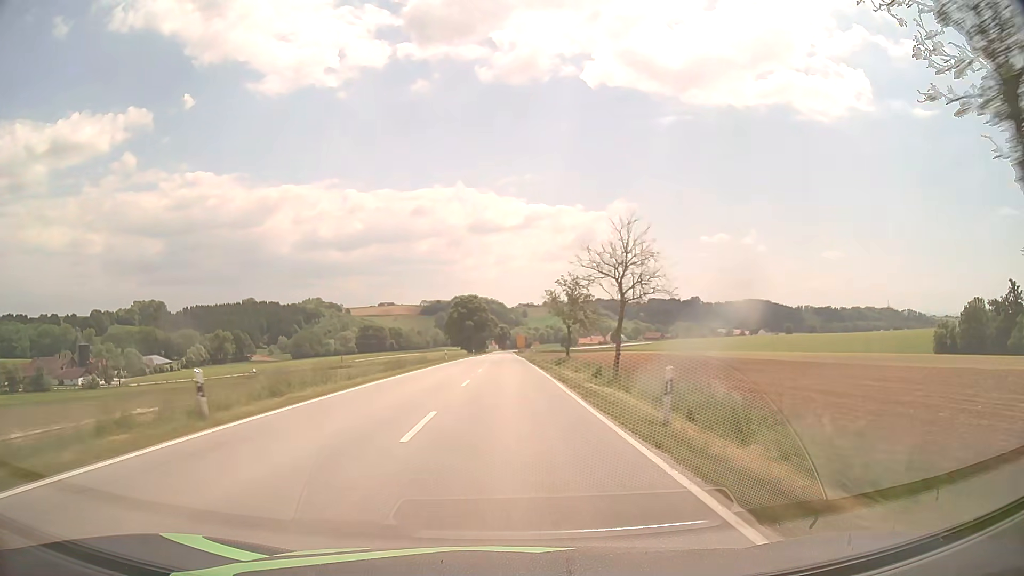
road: secondary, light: Day
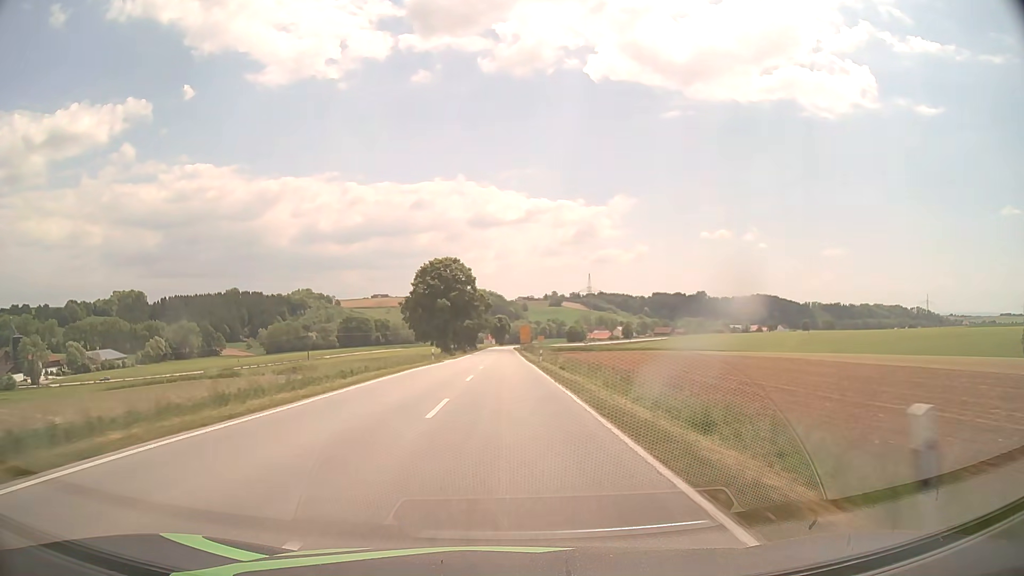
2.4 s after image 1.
(+0.2, +56.9) m; 0°
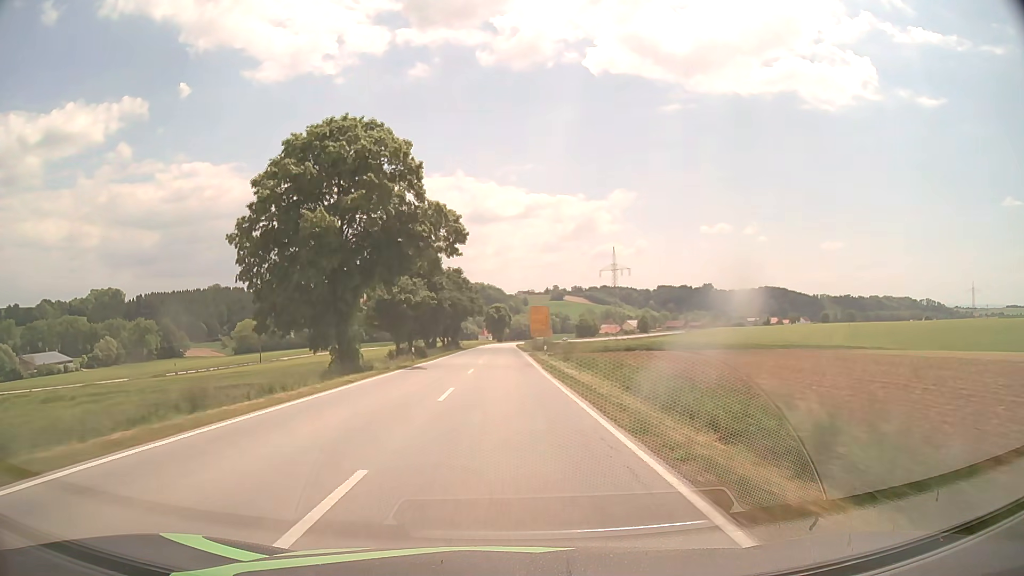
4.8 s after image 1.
(0.0, +57.0) m; 0°
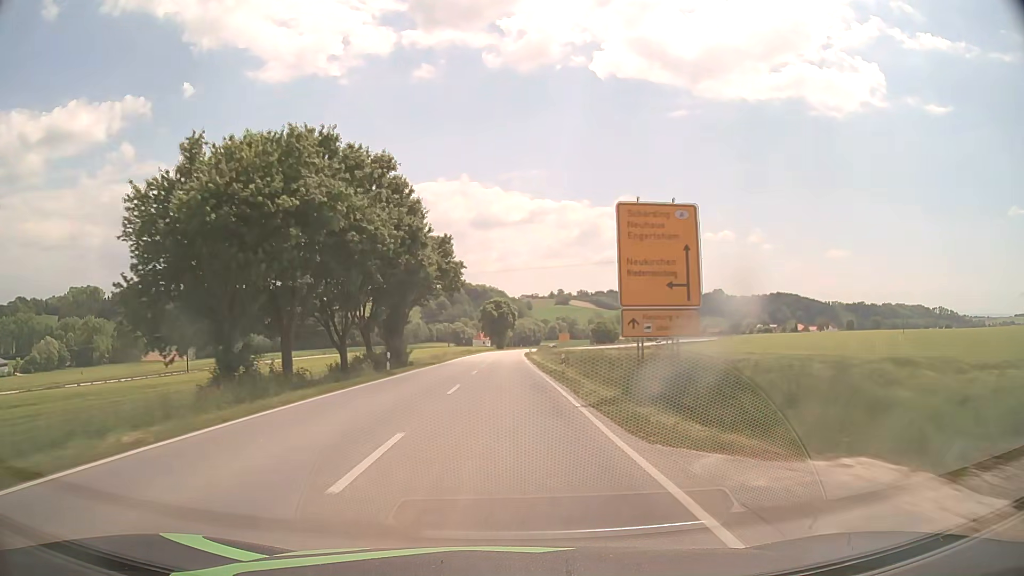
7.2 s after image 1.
(-0.1, +56.8) m; 0°
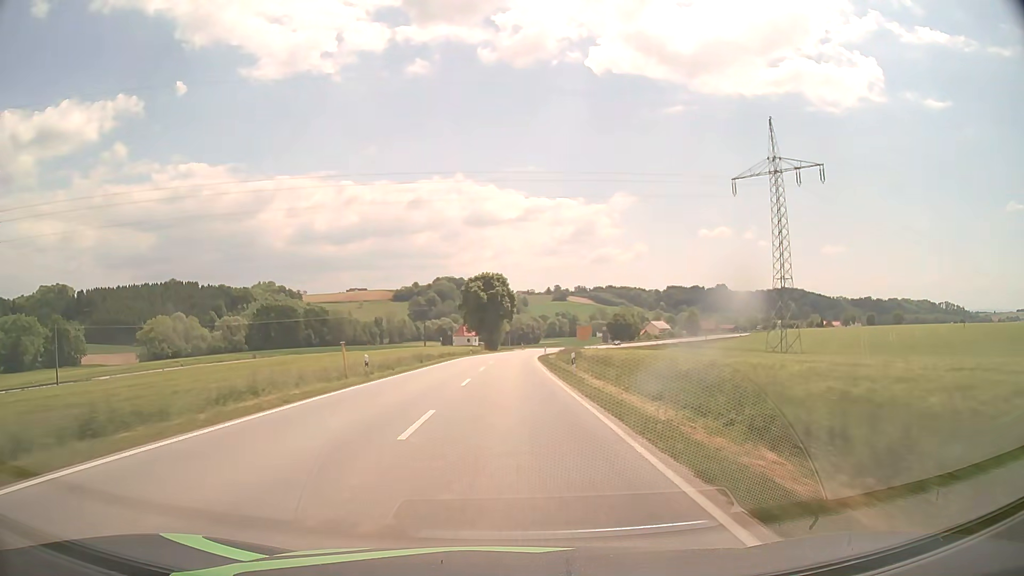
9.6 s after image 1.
(+0.1, +56.7) m; 0°
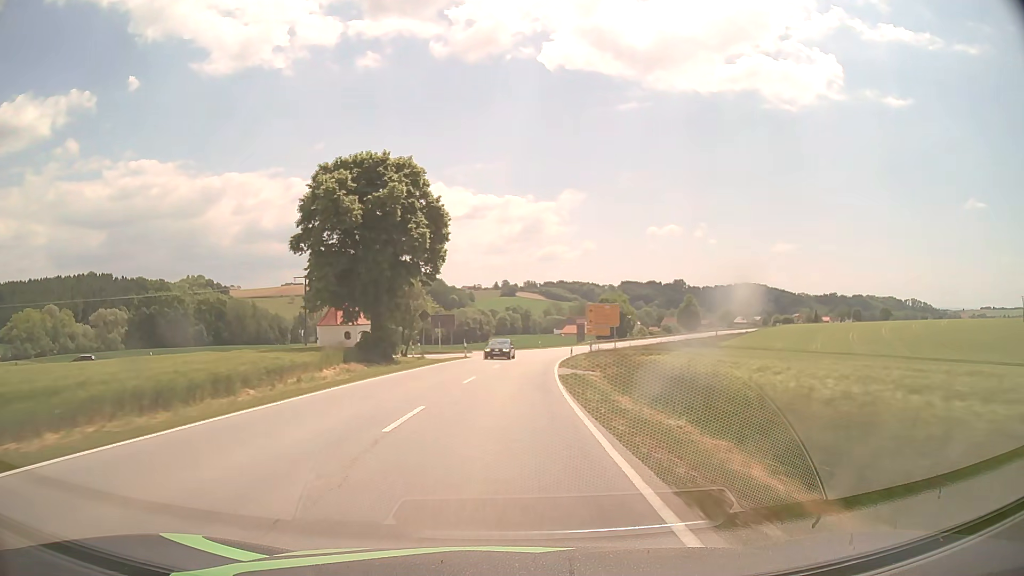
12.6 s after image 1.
(+1.7, +70.9) m; +4°
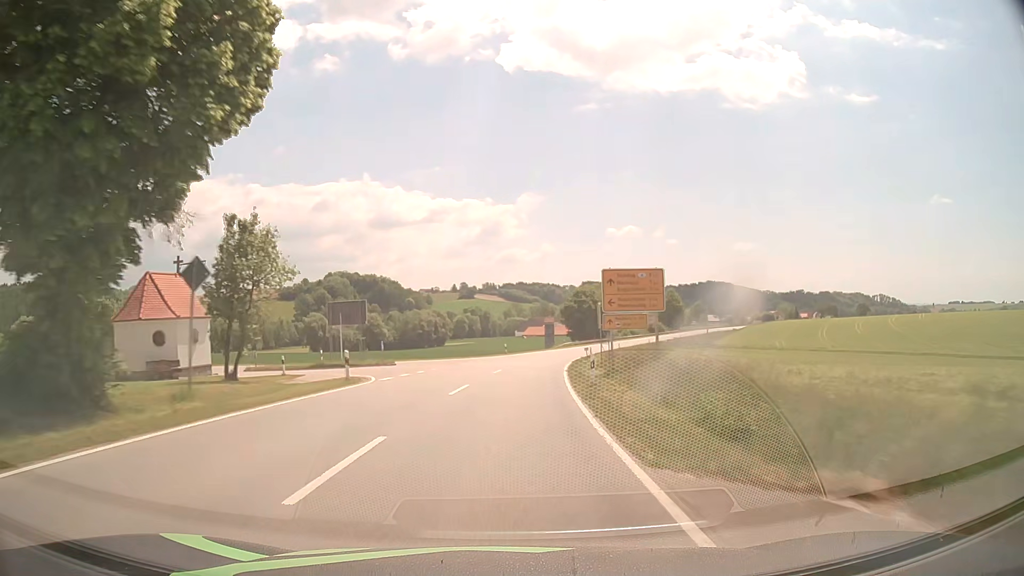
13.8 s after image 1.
(+0.9, +28.4) m; +4°
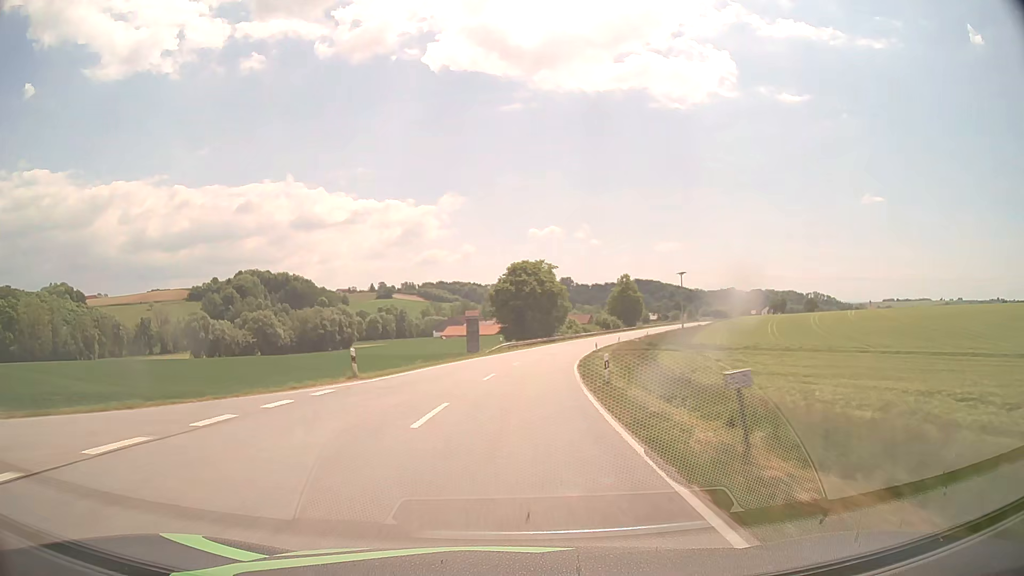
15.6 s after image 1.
(+2.2, +42.5) m; +6°
(0, +10) (+1, +20) (+1, +30) (+2, +40) (+4, +50) (+6, +60) (+7, +69) (+10, +79) (+12, +89) (+15, +99) m
